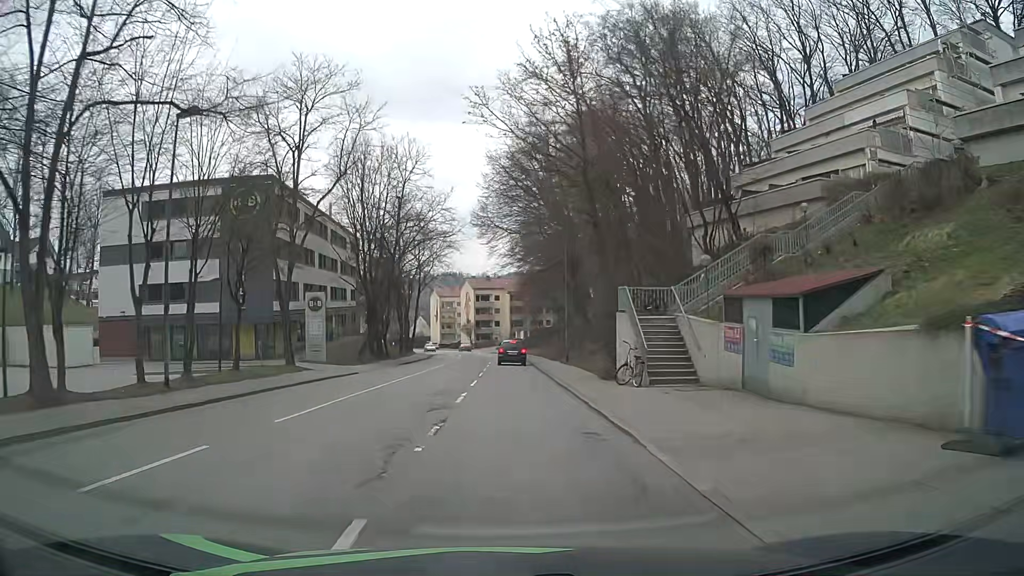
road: tertiary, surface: asphalt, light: Day
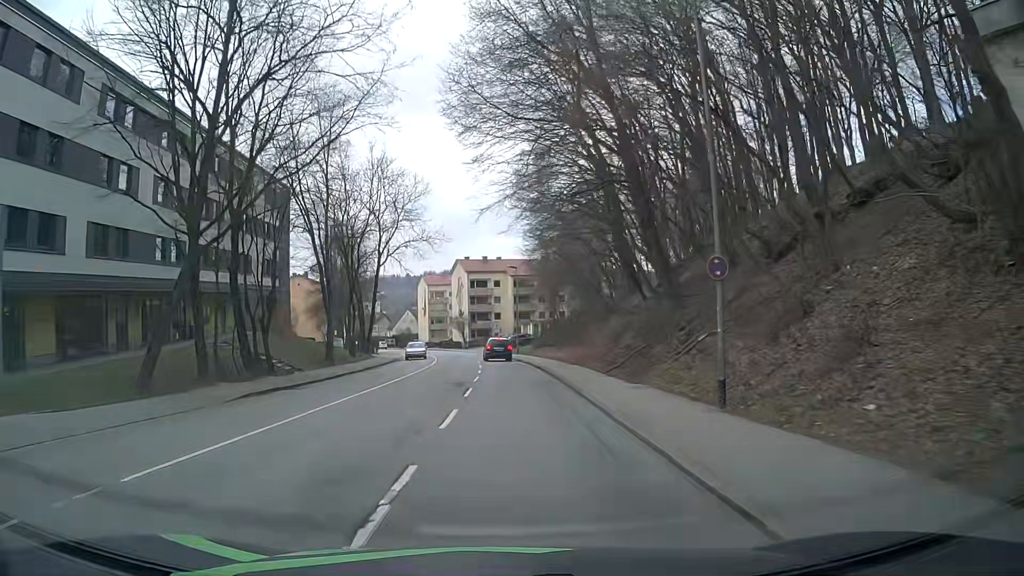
(0.0, +29.3) m; 0°
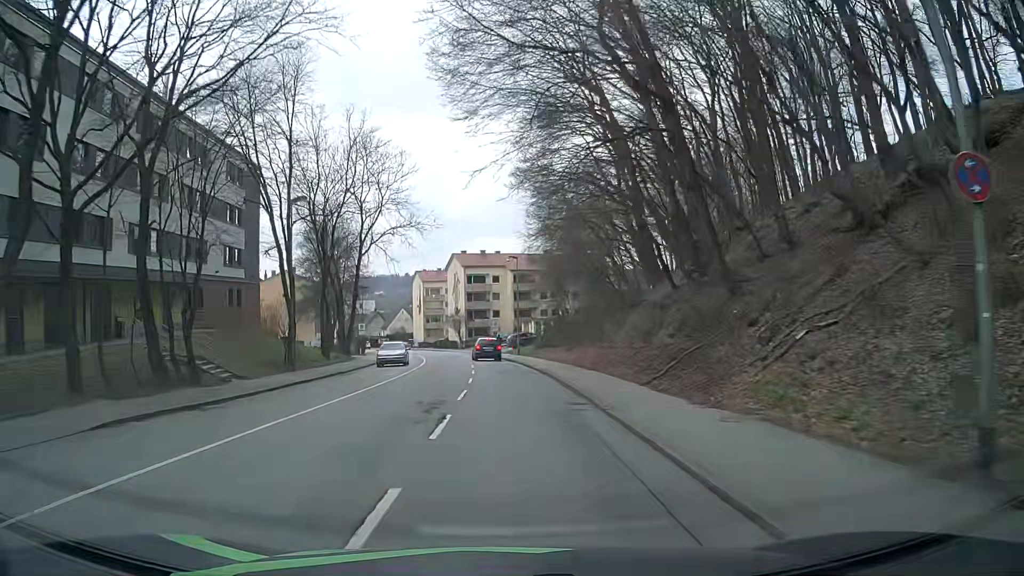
(0.0, +7.3) m; +1°
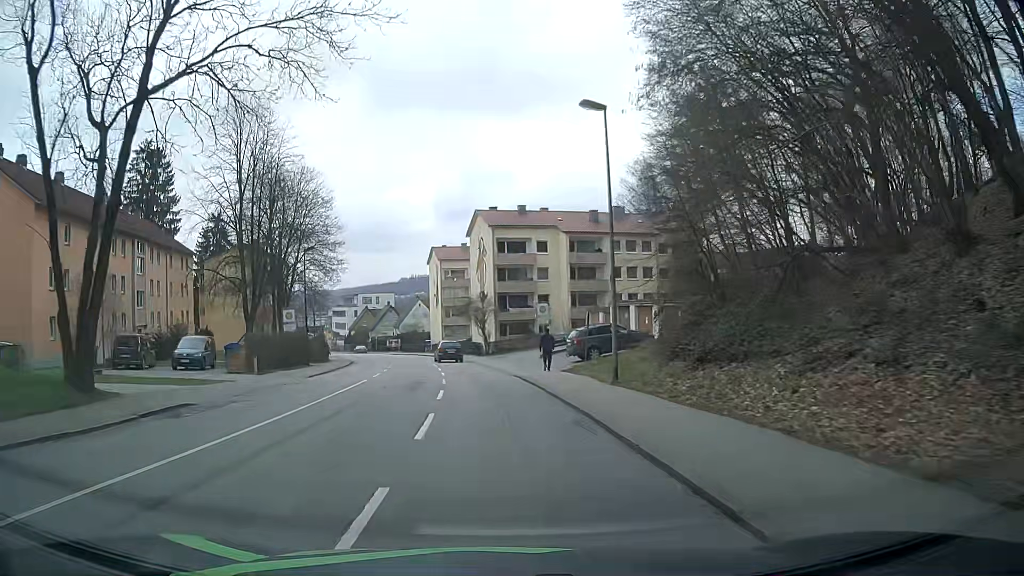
(-1.1, +36.8) m; -4°
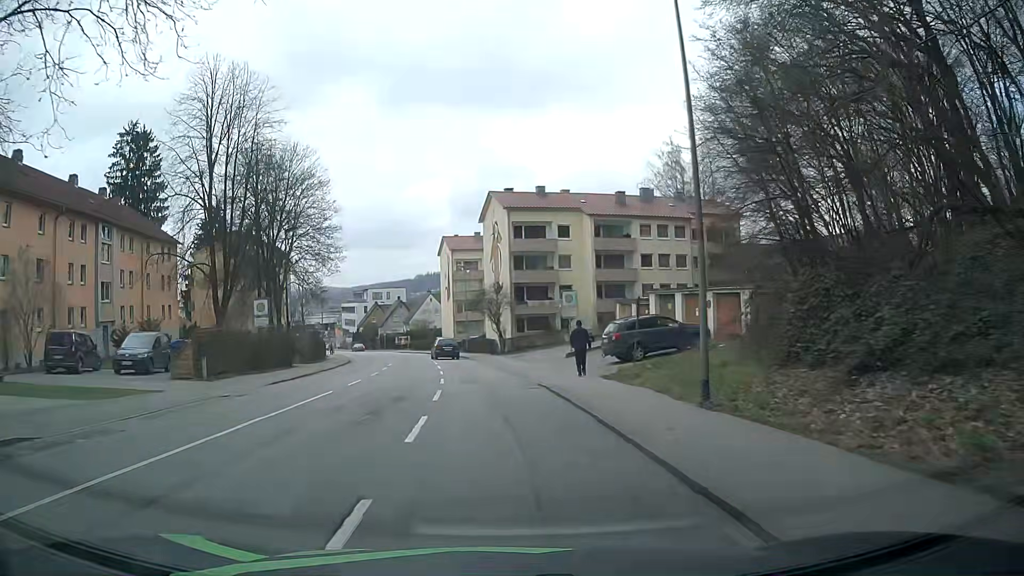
(-0.1, +7.4) m; -1°
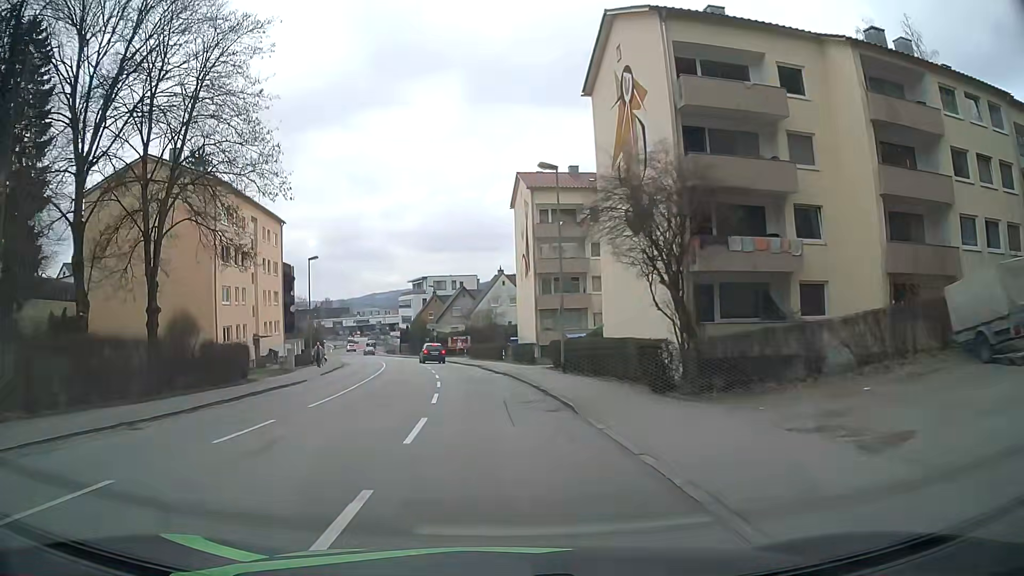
(-2.6, +36.6) m; -8°
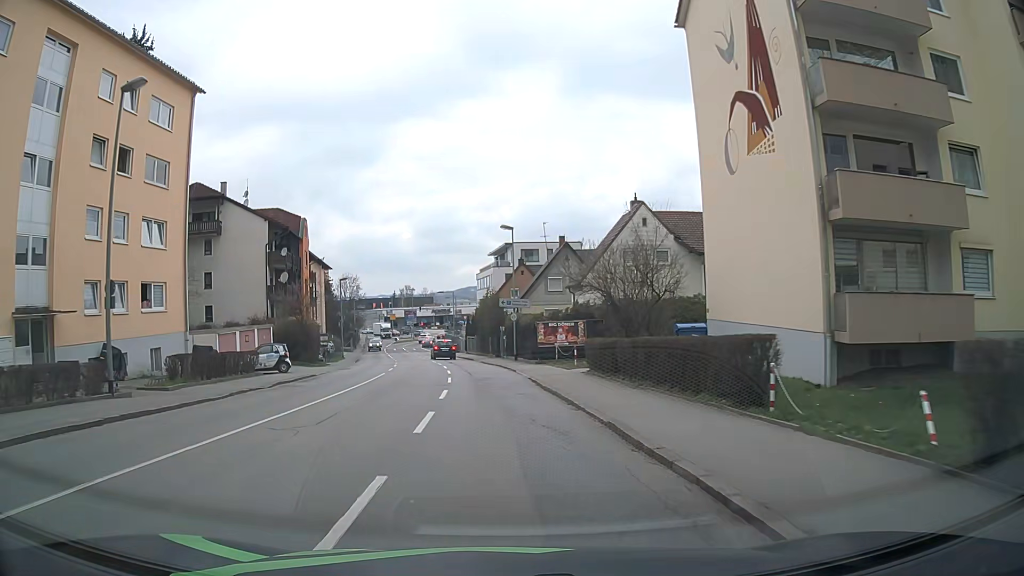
(-2.5, +36.1) m; -8°
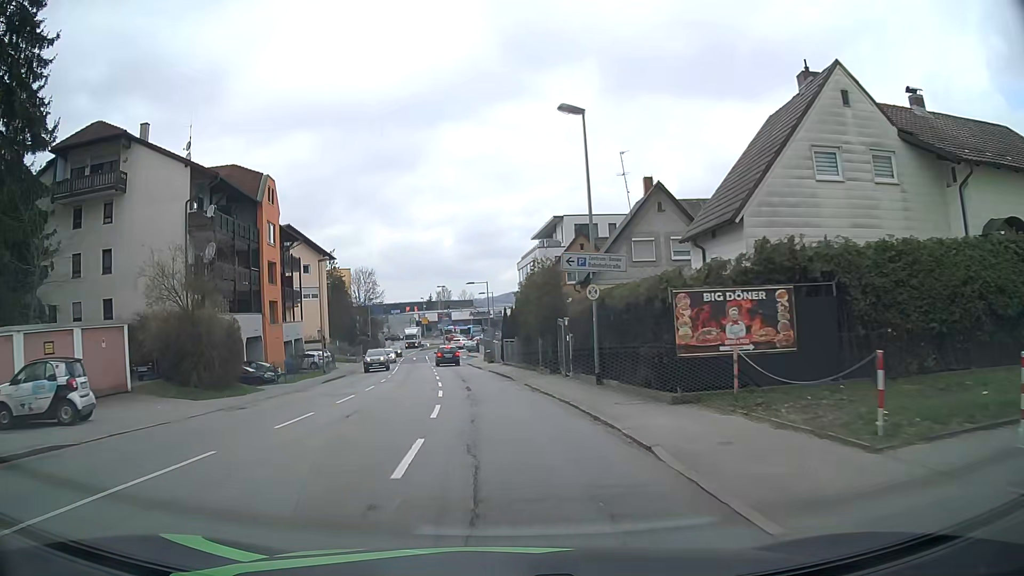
(-0.7, +21.5) m; -3°
(0, +10) (-1, +20) (-2, +30) (-3, +40) (-5, +50) (-6, +60) (-7, +70) (-8, +80) (-7, +90) (-3, +98) m
